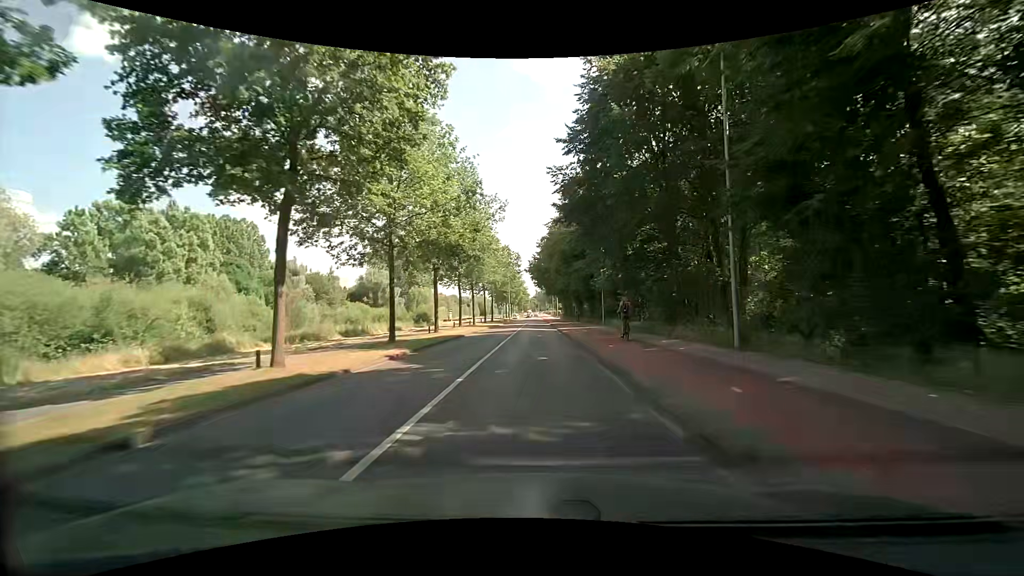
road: secondary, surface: asphalt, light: Day
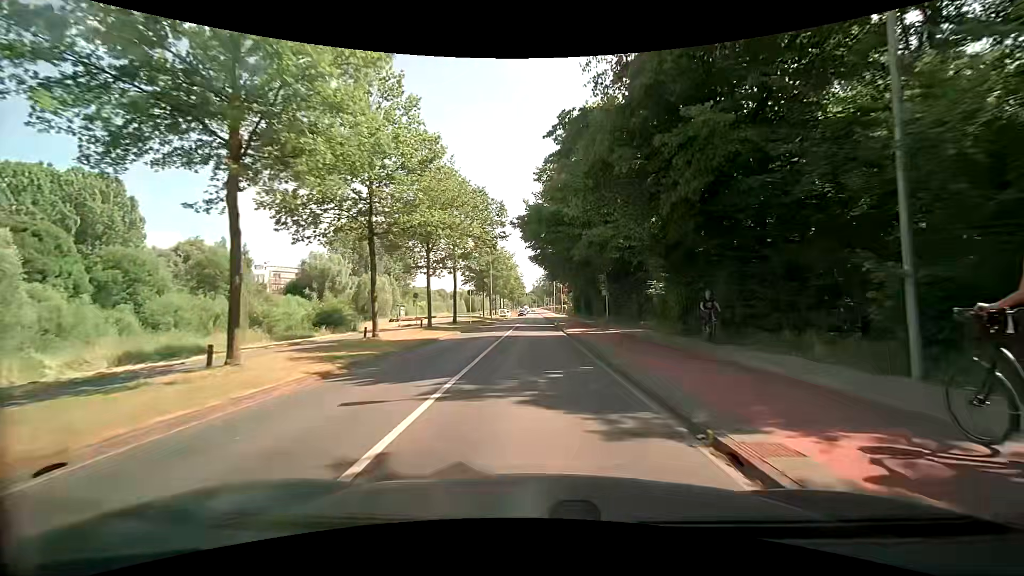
(+0.2, +38.5) m; +1°
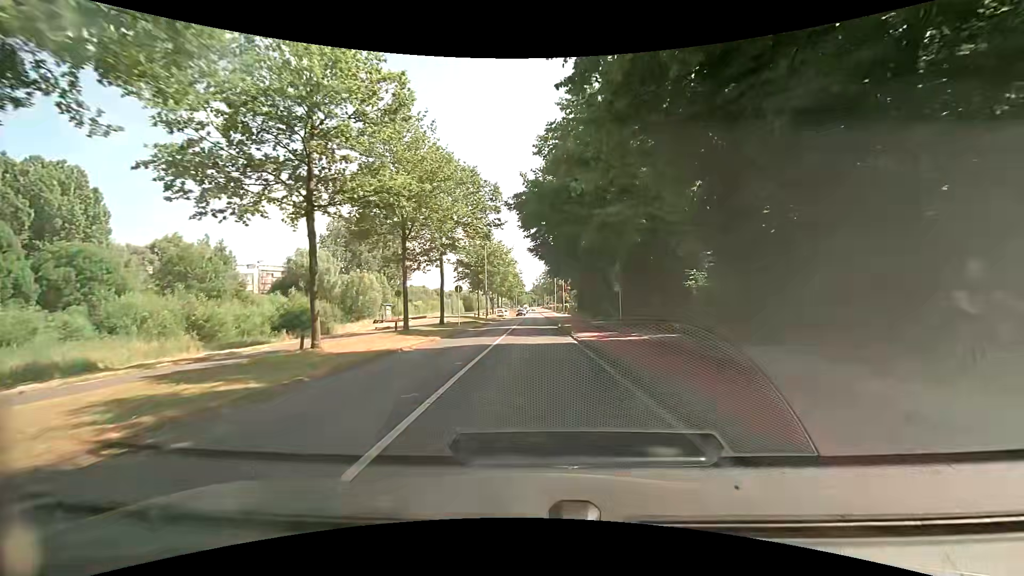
(0.0, +6.7) m; 0°
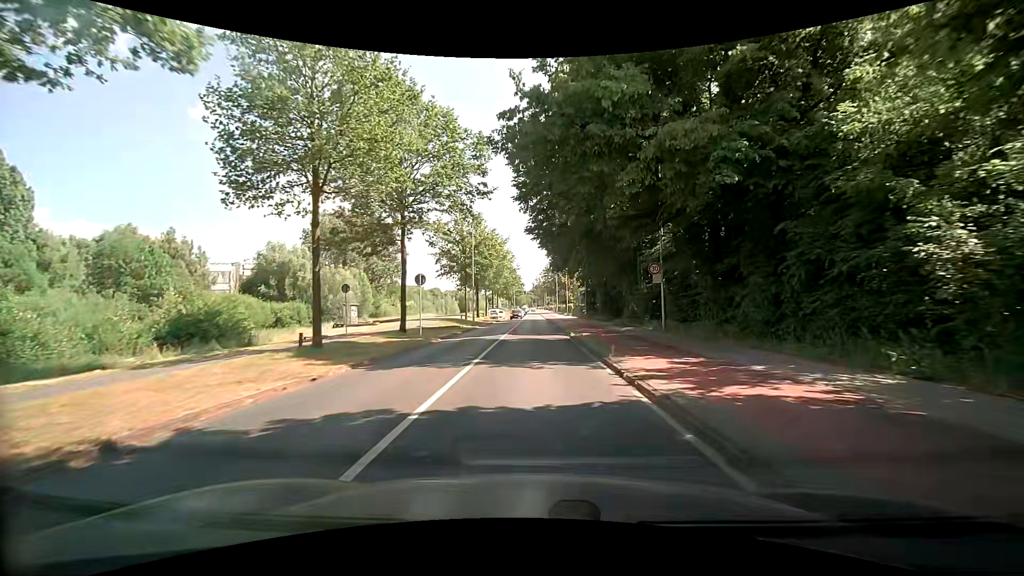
(-0.1, +12.3) m; 0°
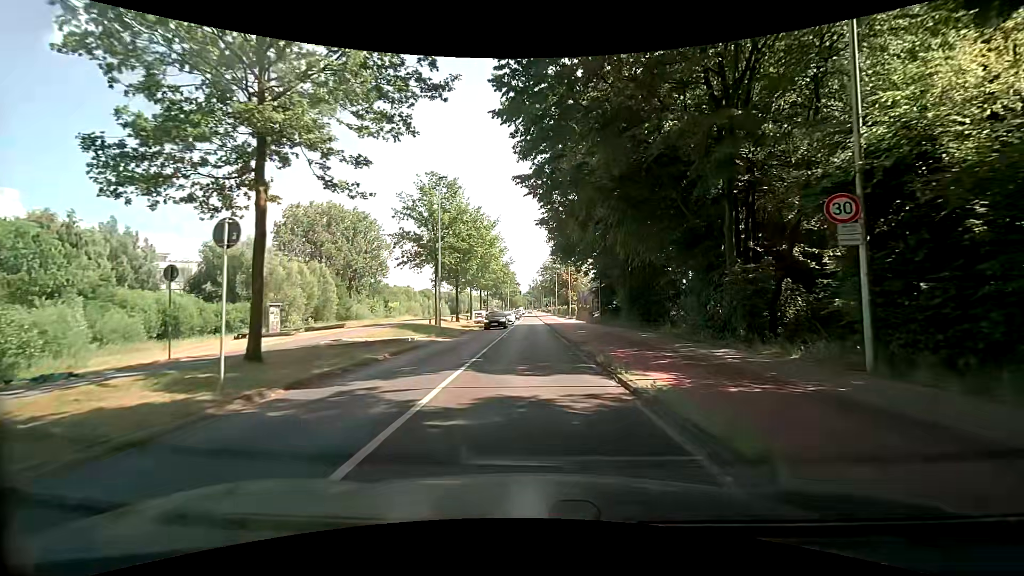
(+0.1, +15.3) m; +1°
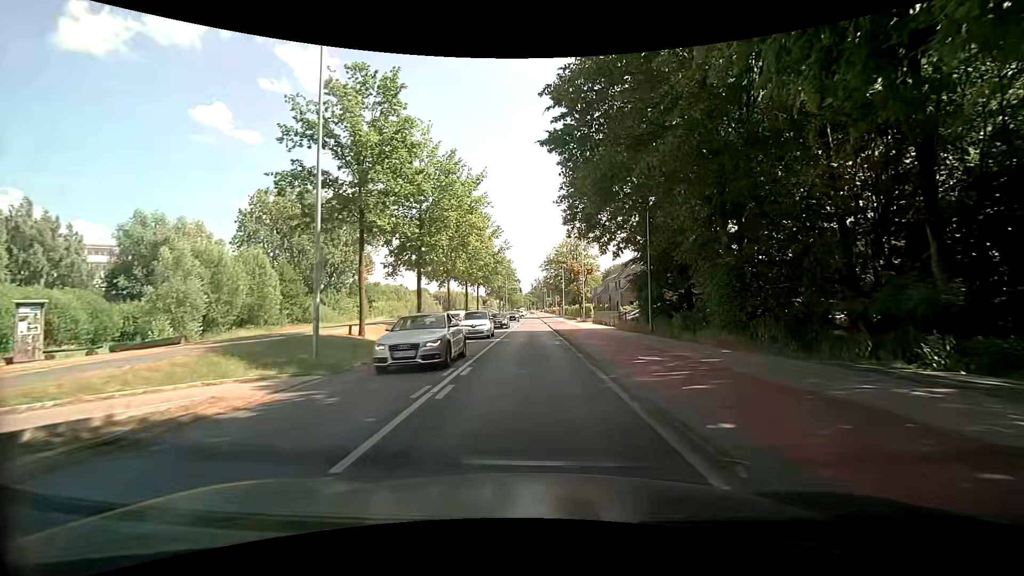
(-0.1, +18.5) m; -1°
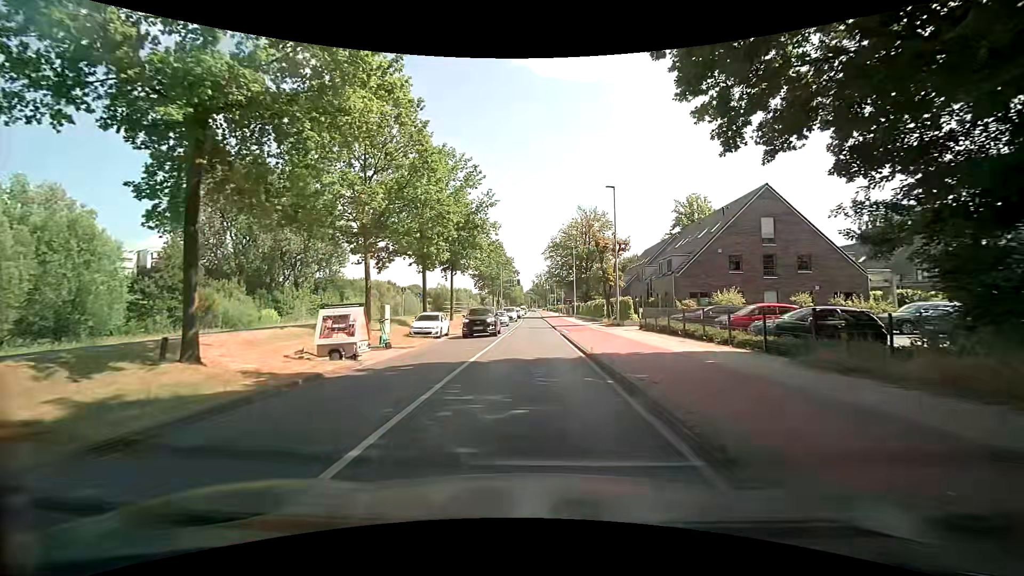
(+0.2, +23.4) m; 0°
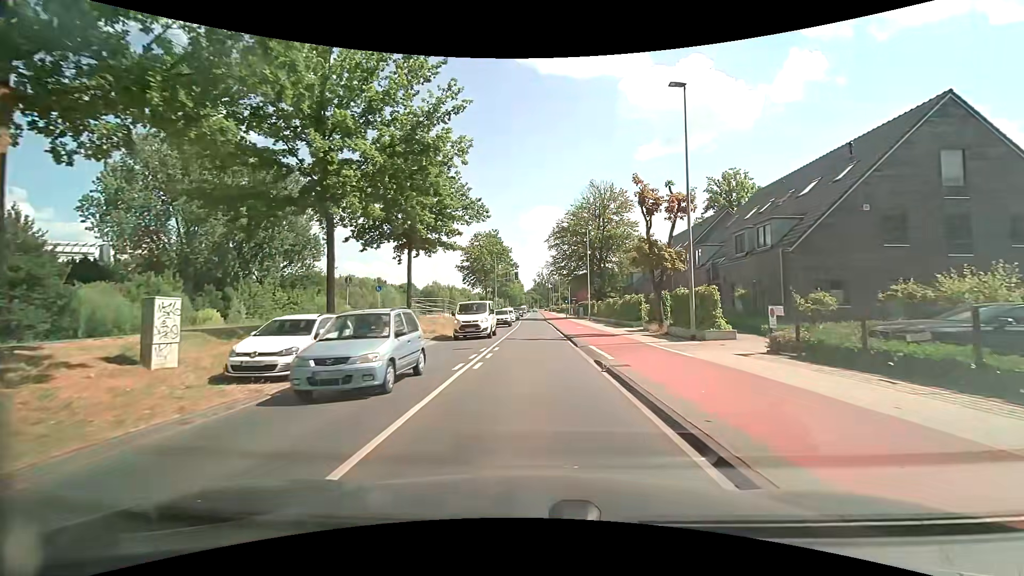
(+0.3, +16.8) m; 0°
(0, +10) (0, +20) (0, +30) (+1, +40) (+1, +50) (+1, +60) (+1, +70) (+1, +80) (+1, +90) (+1, +100) m
